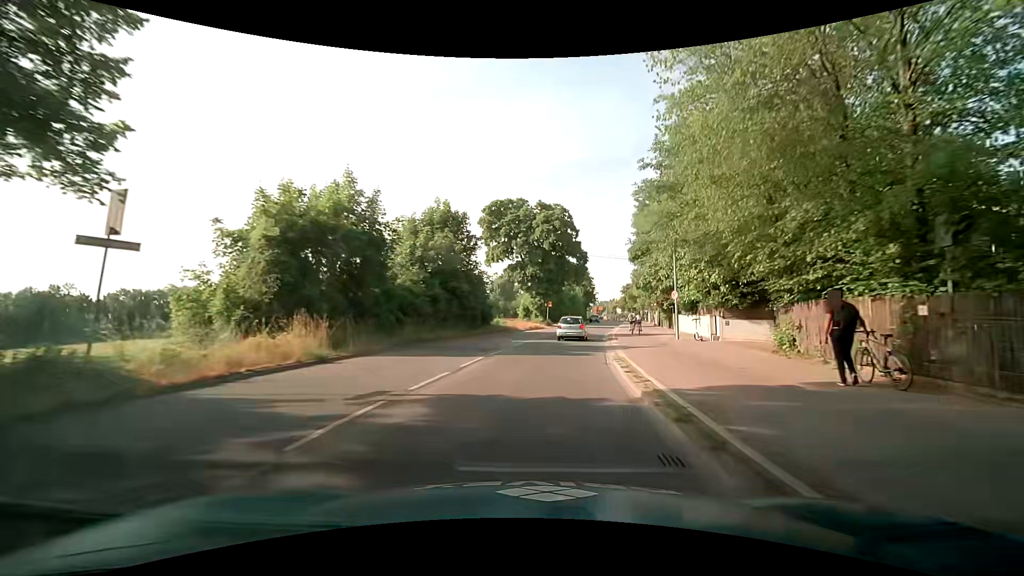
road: secondary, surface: asphalt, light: Day
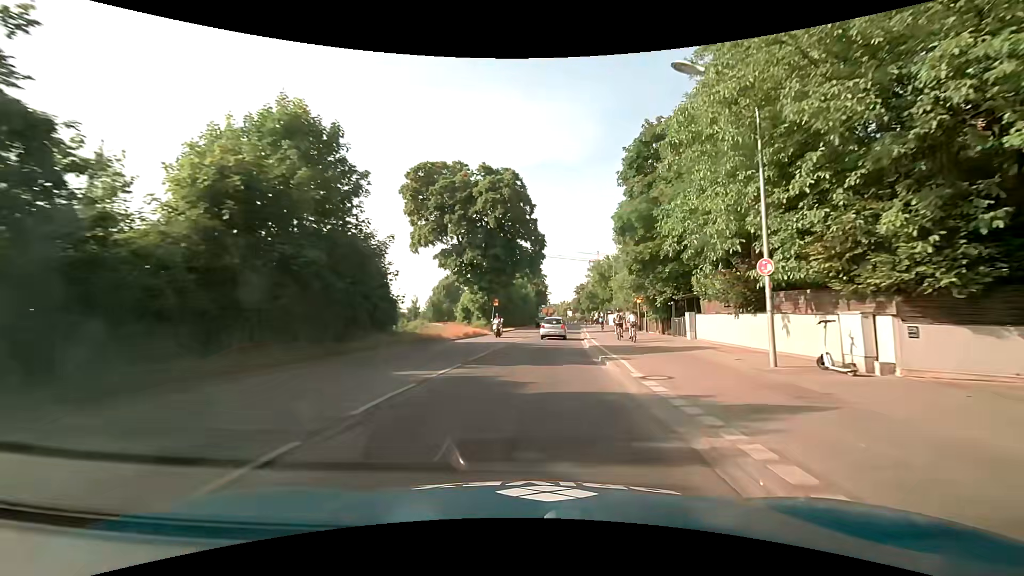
(+0.7, +16.1) m; +5°
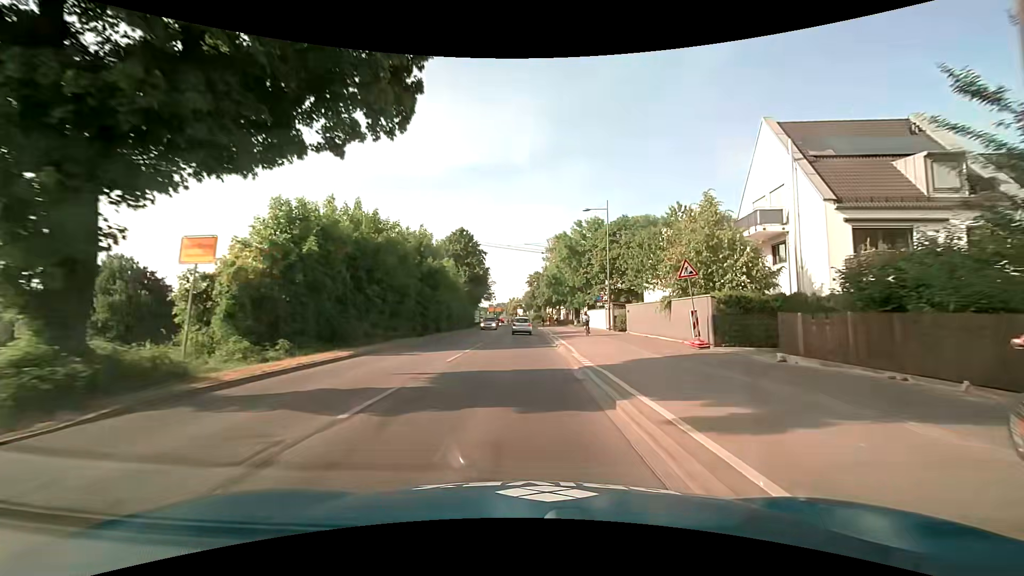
(+3.2, +39.8) m; +7°
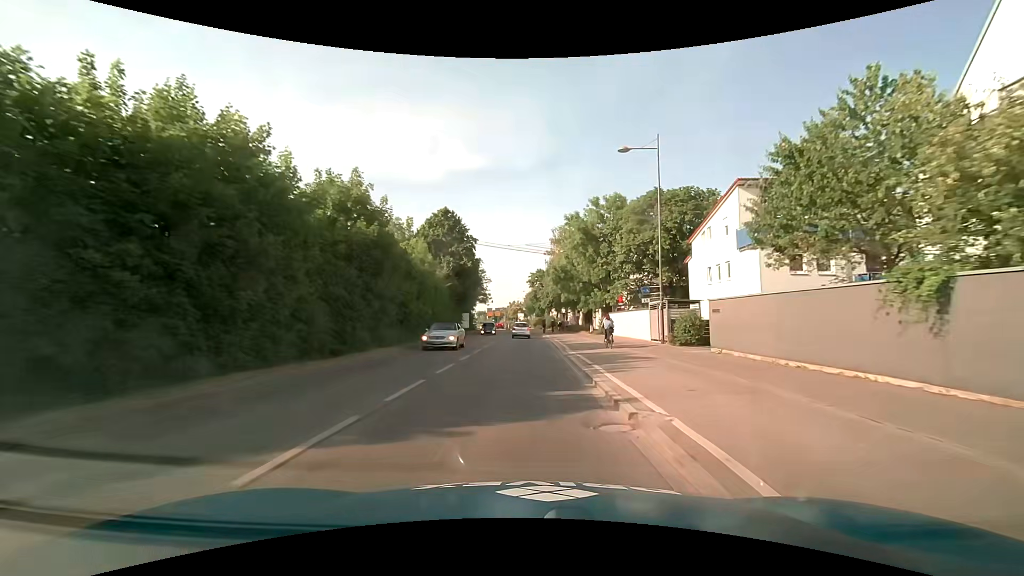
(-0.1, +15.9) m; -1°
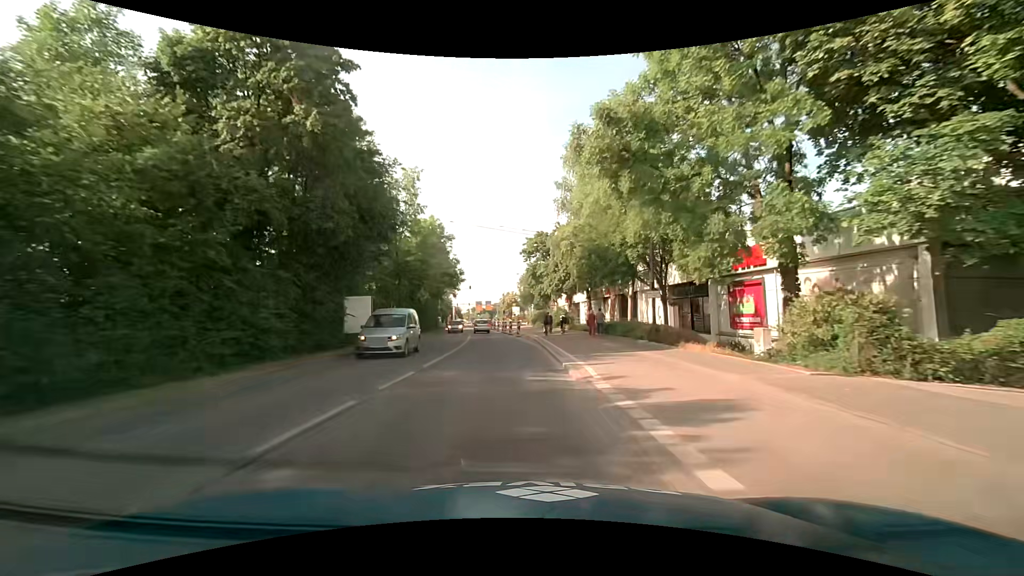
(+0.7, +39.5) m; +1°
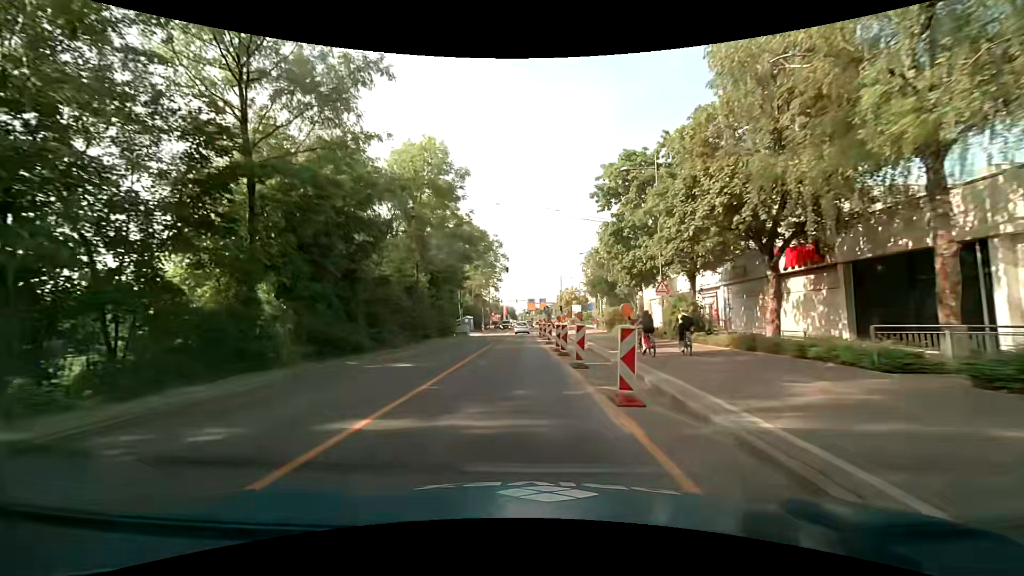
(-1.2, +30.5) m; -6°
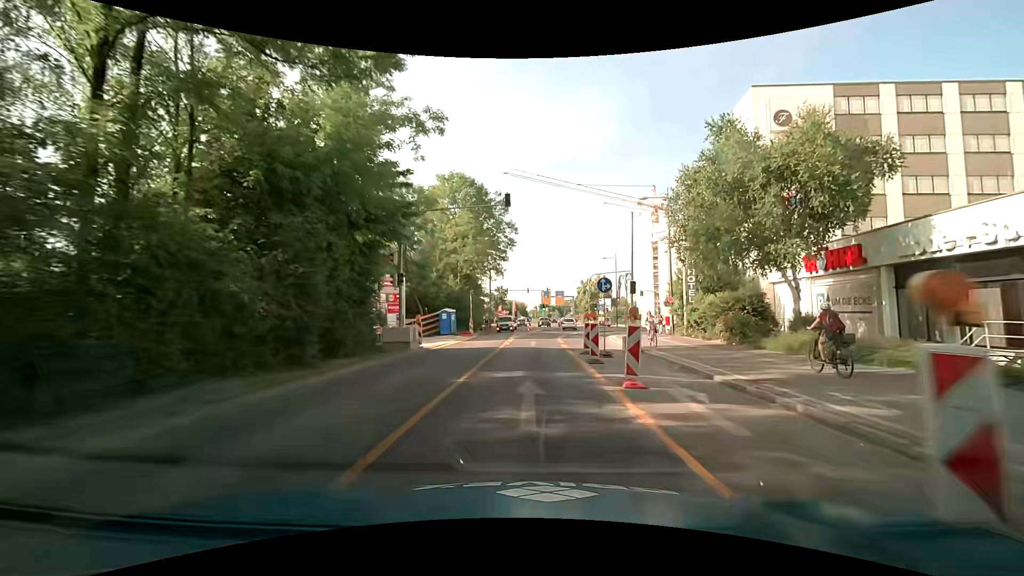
(-0.9, +29.2) m; -2°
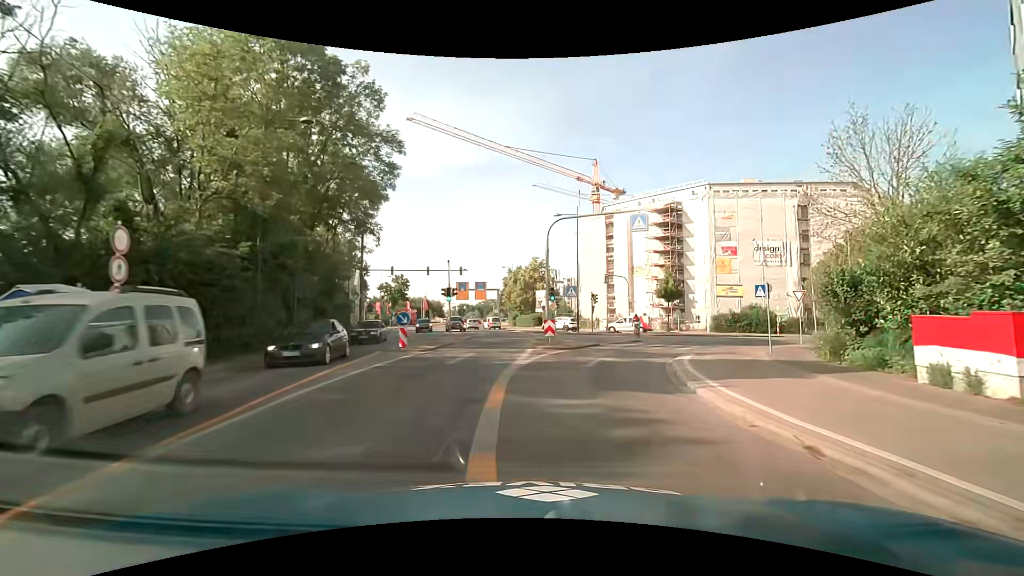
(+1.9, +31.5) m; +9°
(+1, +10) (+3, +20) (+7, +28) (+14, +36) (+23, +40) (+33, +42) (+43, +43) (+53, +44) (+63, +43) (+73, +43) m
